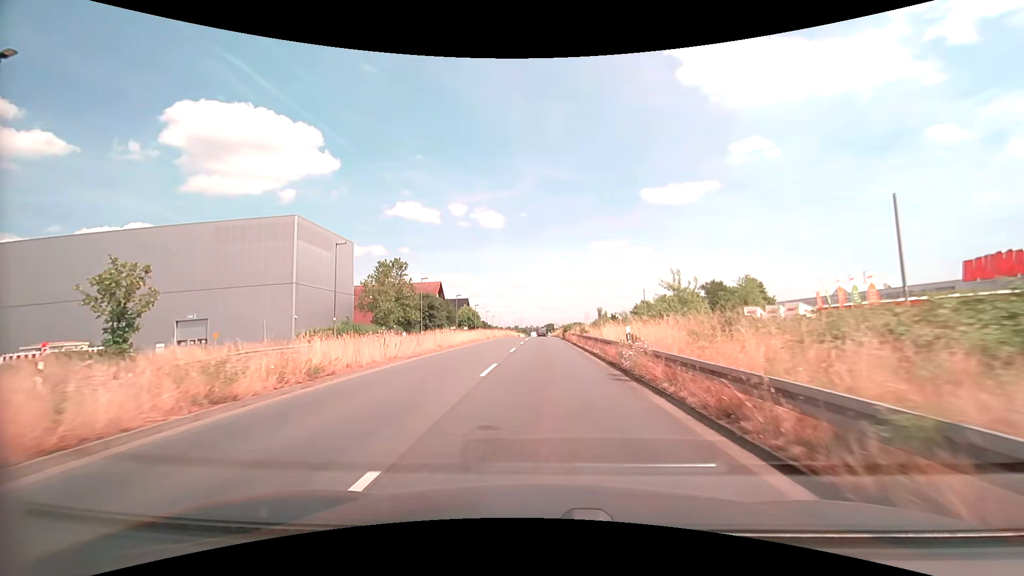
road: primary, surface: asphalt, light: Day
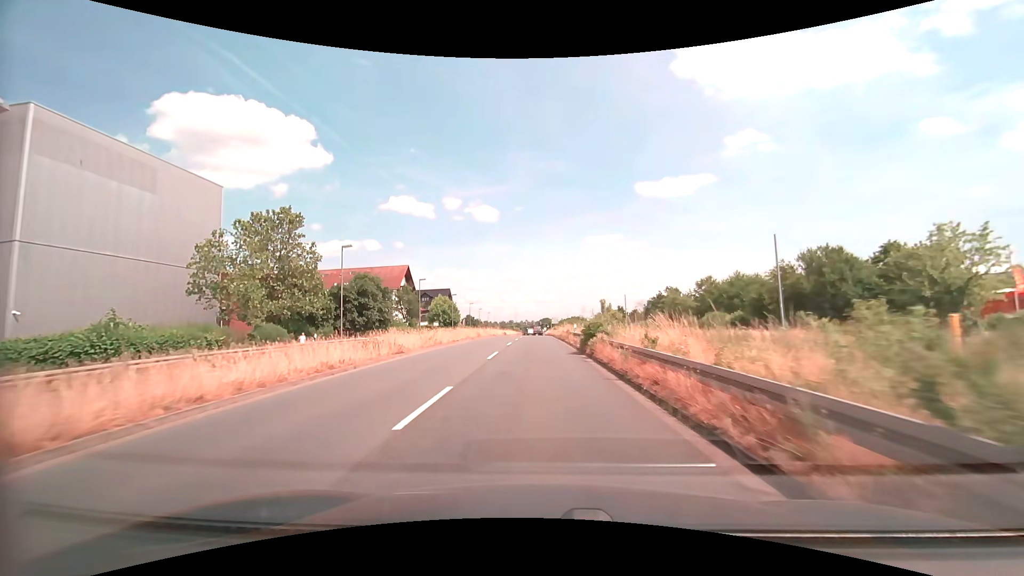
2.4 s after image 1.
(+0.2, +30.5) m; +1°
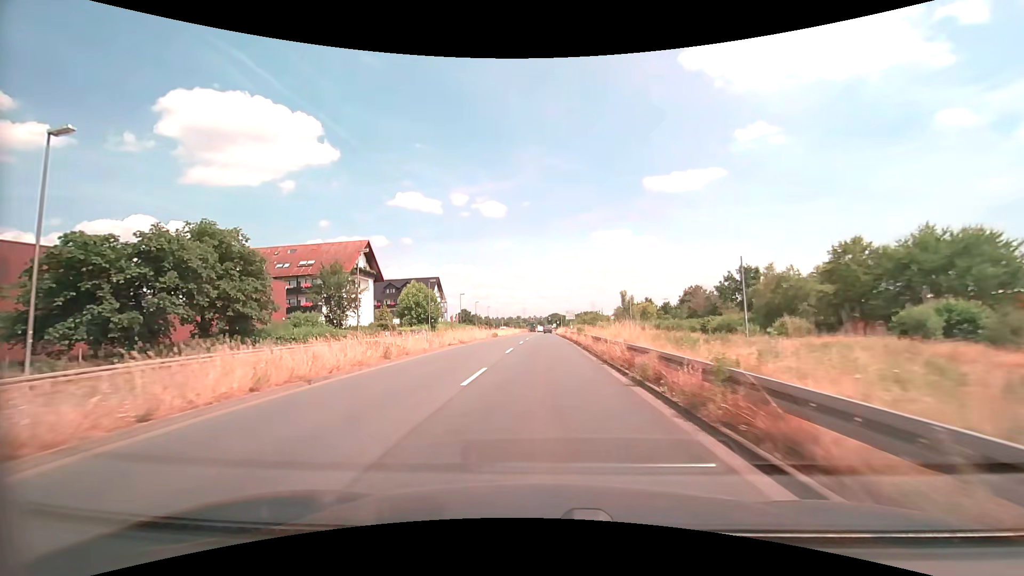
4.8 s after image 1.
(-0.3, +31.7) m; -1°
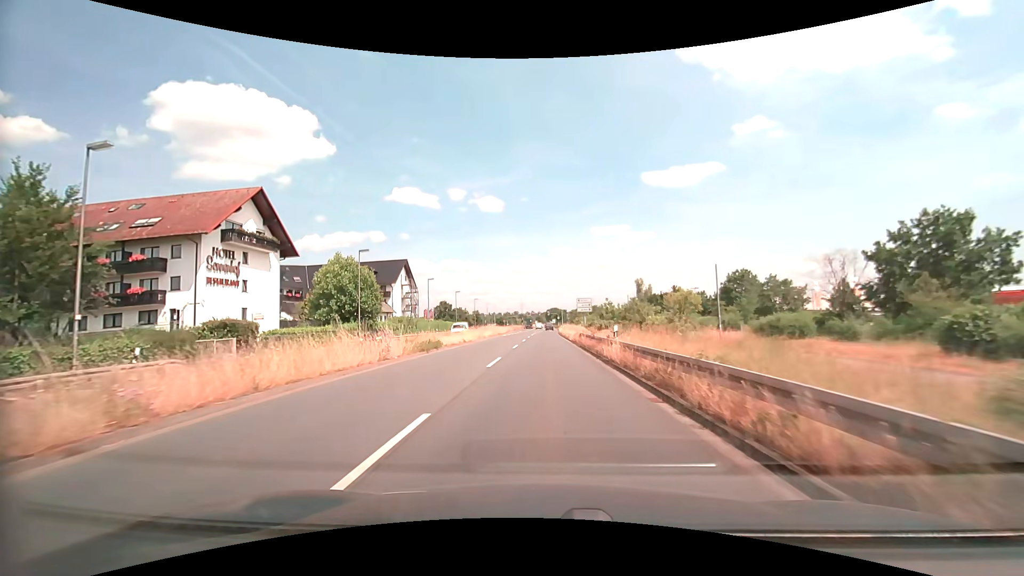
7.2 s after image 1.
(0.0, +31.6) m; 0°
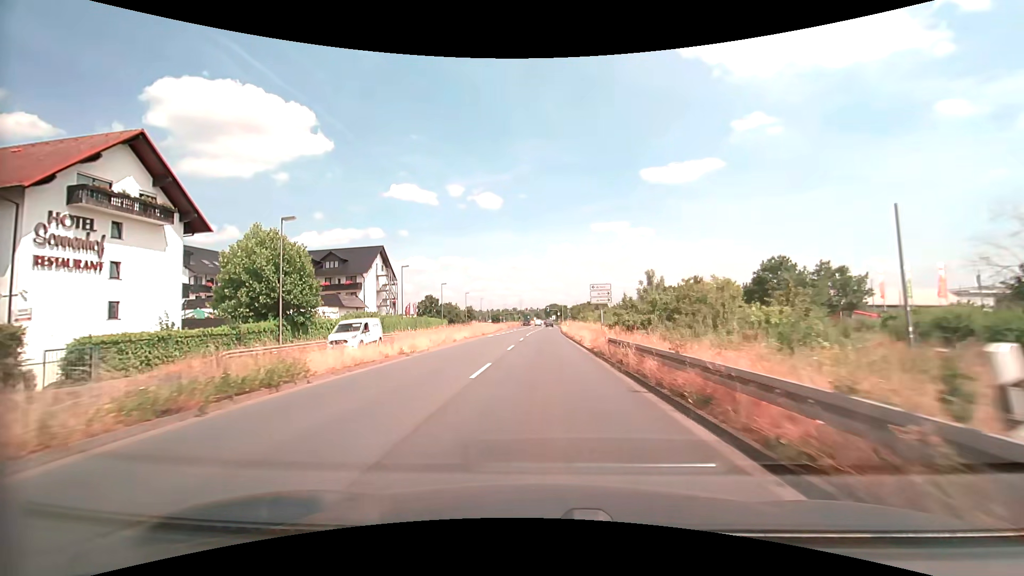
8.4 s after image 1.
(0.0, +15.7) m; 0°
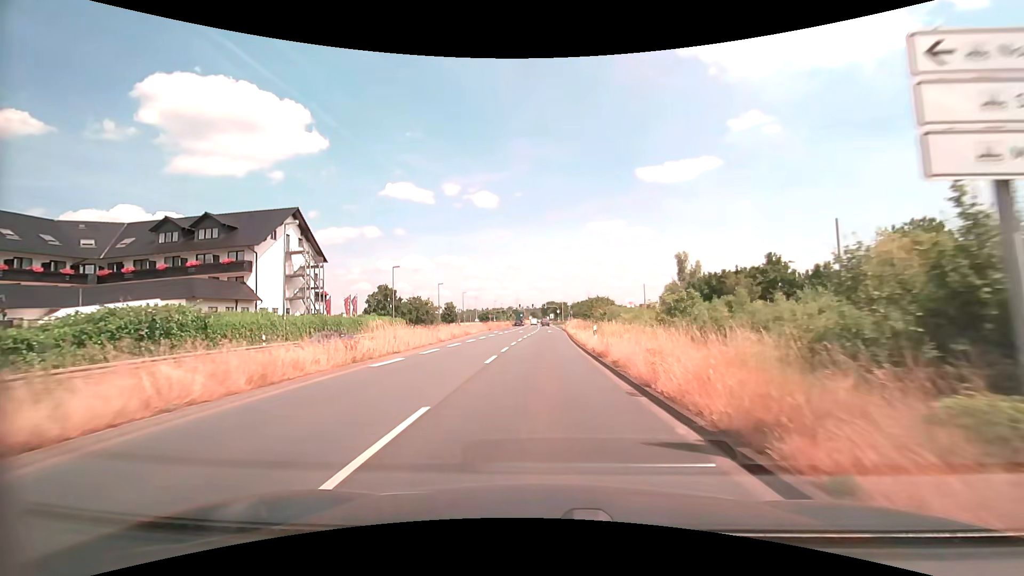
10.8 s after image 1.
(+0.1, +31.9) m; 0°
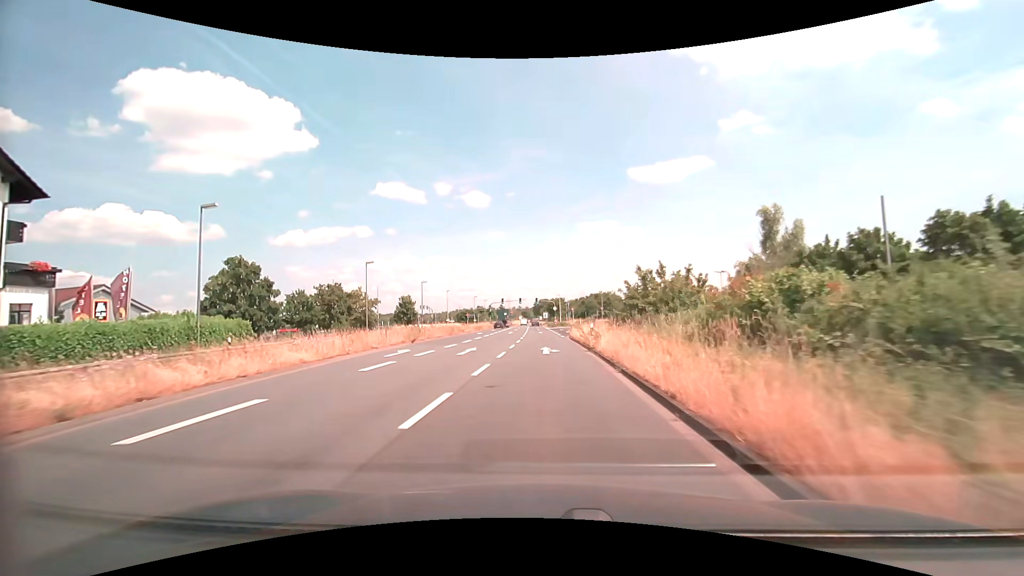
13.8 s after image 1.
(+0.3, +39.7) m; +1°
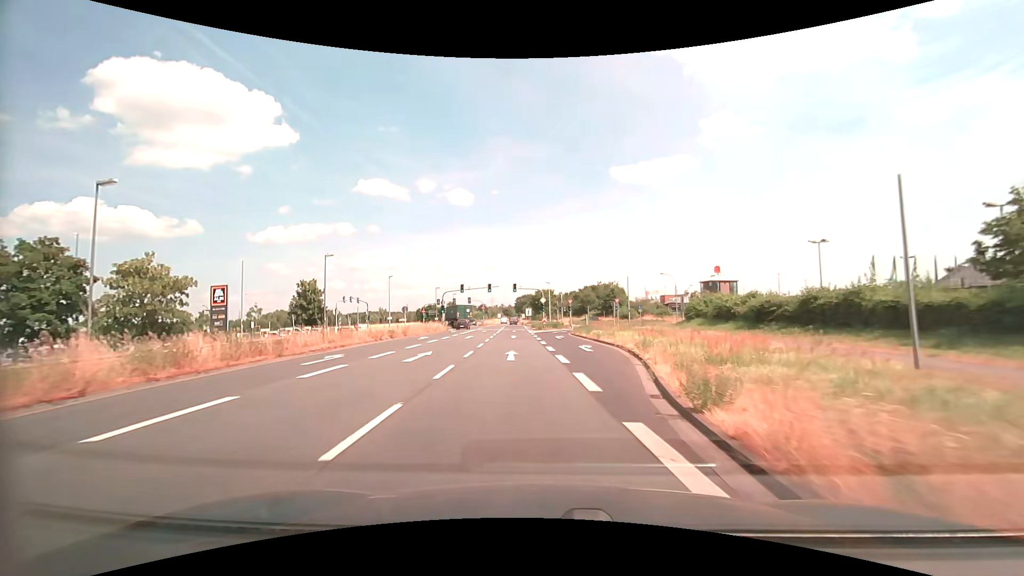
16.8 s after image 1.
(+0.2, +38.7) m; +2°
(0, +10) (0, +20) (+1, +30) (0, +40) (+1, +50) (+2, +60) (+6, +69) (+12, +77) (+19, +84) (+29, +87) m
